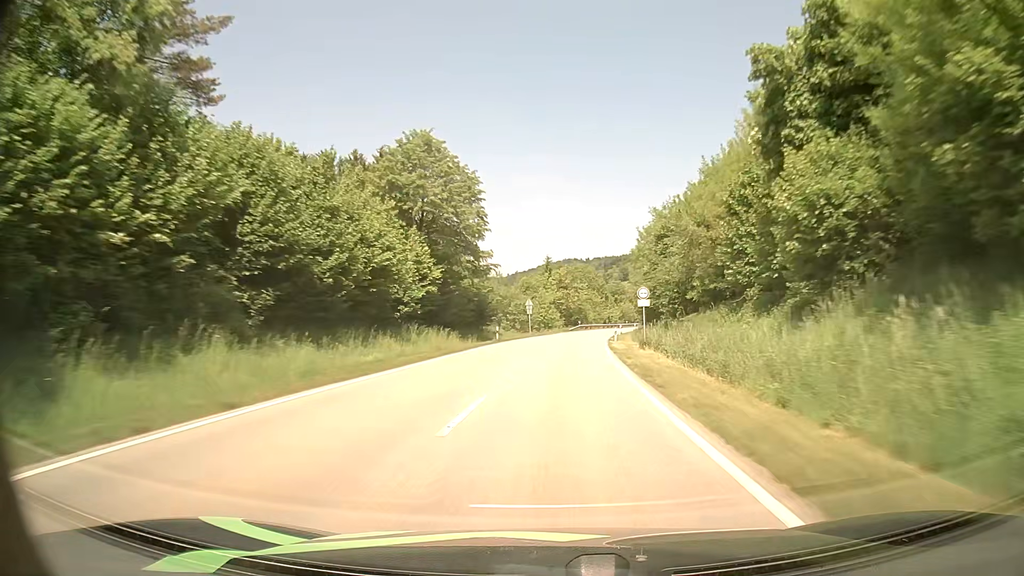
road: secondary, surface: asphalt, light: Day
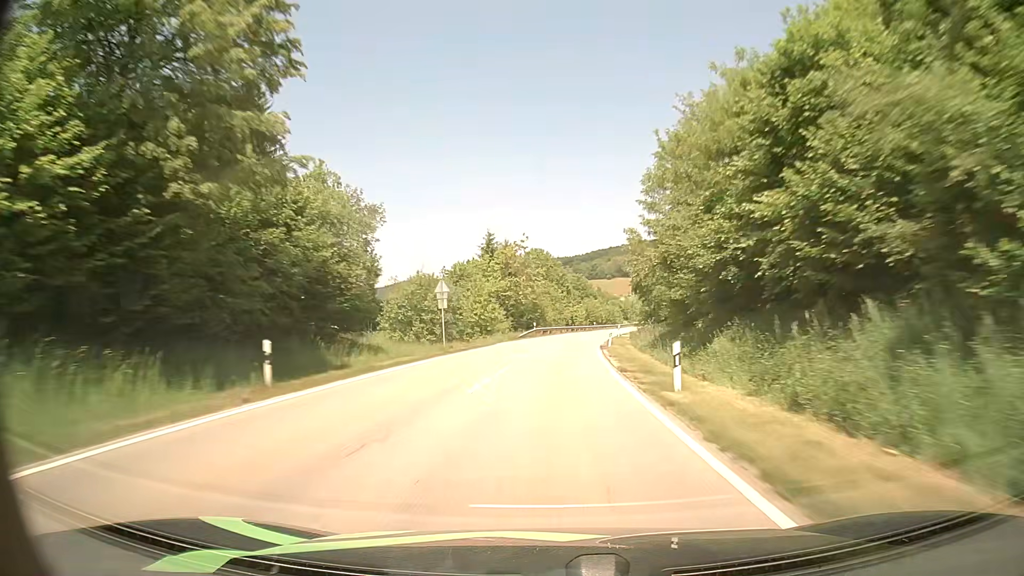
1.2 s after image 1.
(+1.3, +32.5) m; +4°
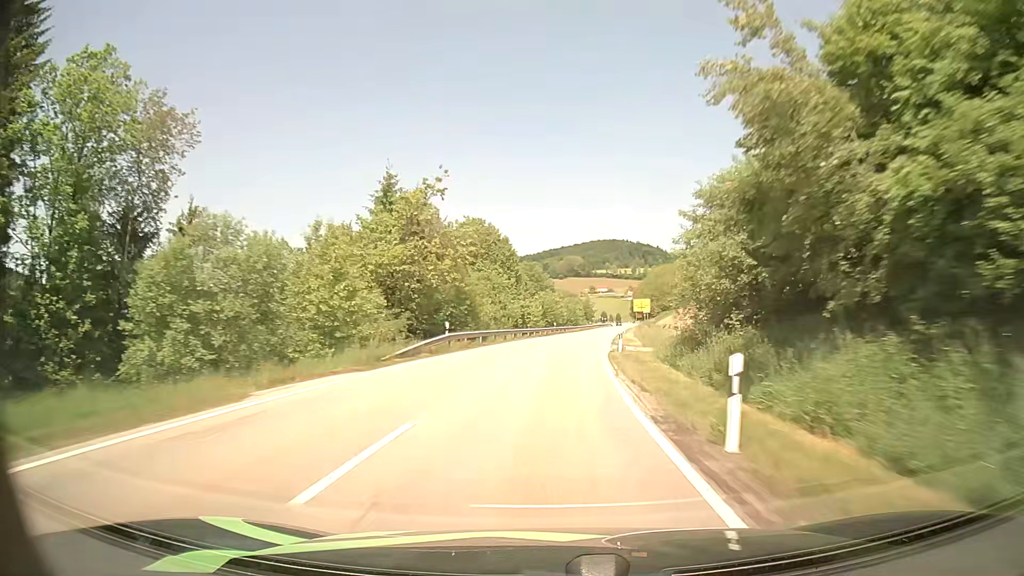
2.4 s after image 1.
(+1.1, +32.5) m; +4°
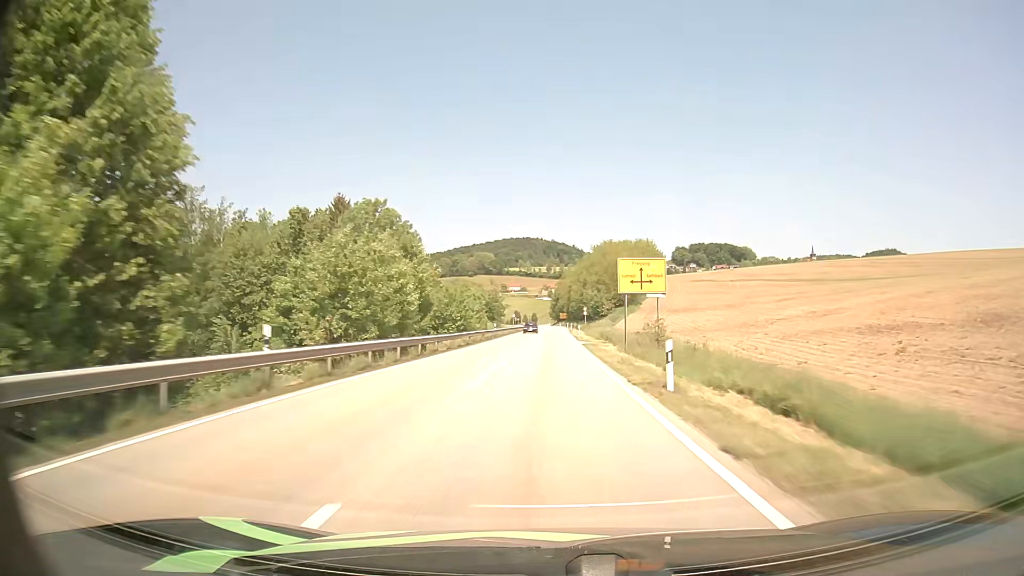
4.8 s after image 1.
(+4.7, +65.0) m; +7°
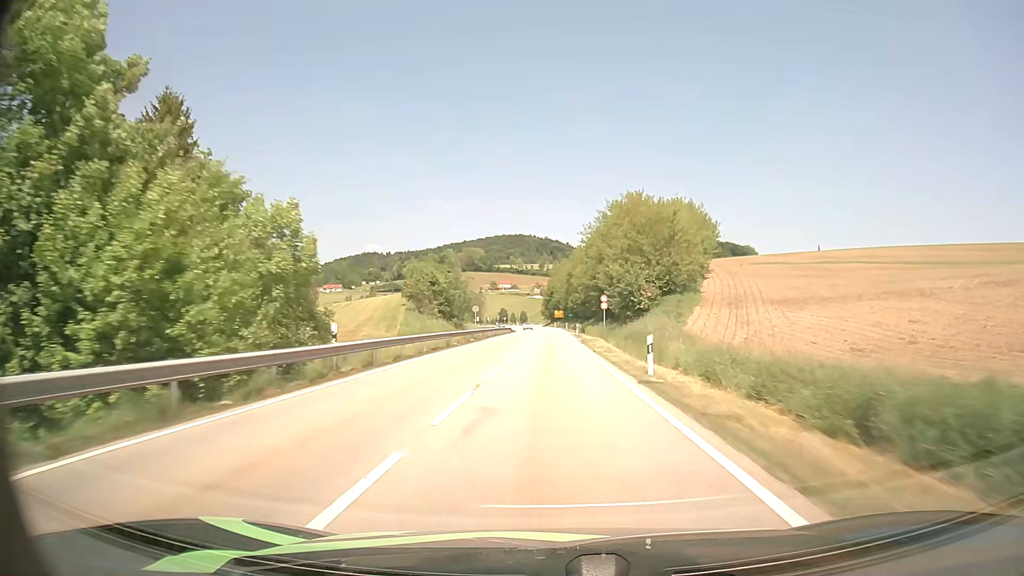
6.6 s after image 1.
(+0.5, +47.3) m; +1°
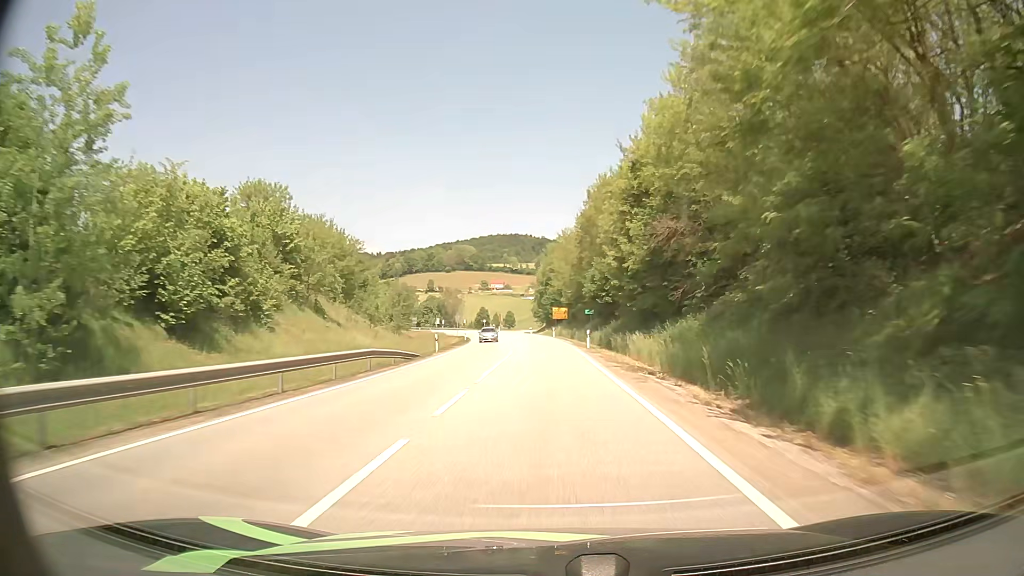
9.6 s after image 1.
(+0.6, +70.4) m; 0°
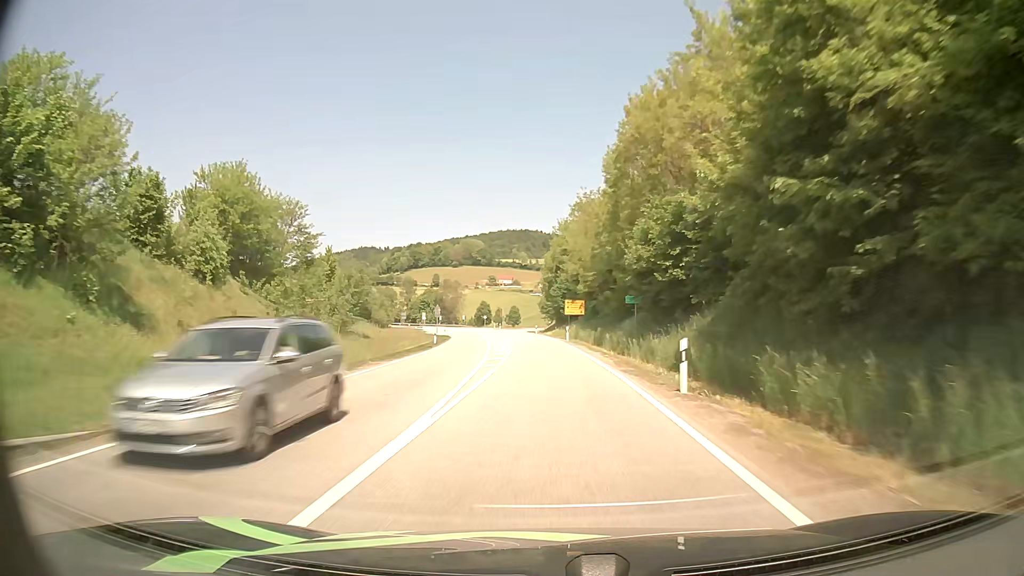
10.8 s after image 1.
(-0.1, +26.4) m; -1°
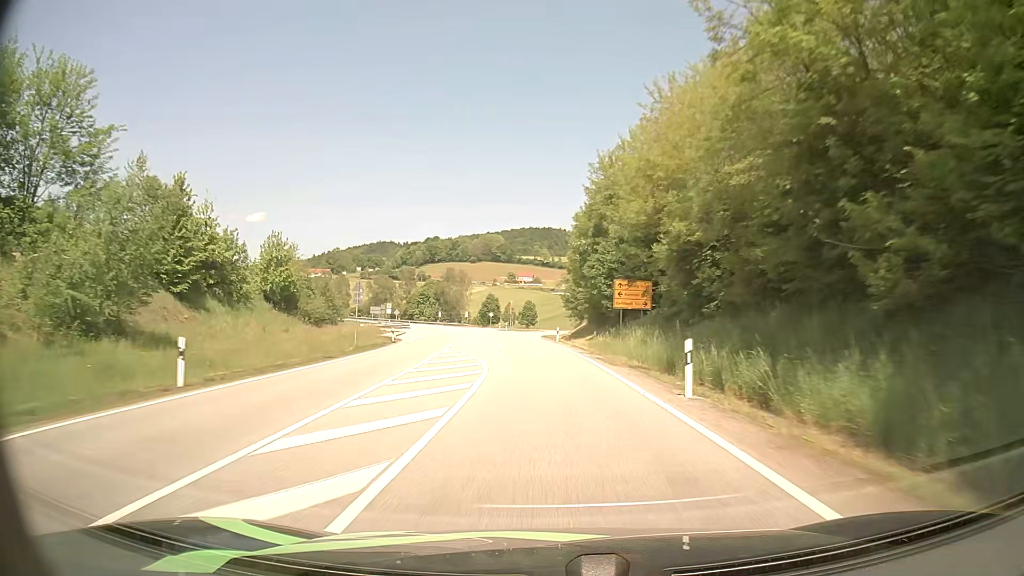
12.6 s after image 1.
(-0.8, +40.2) m; -2°
(0, +10) (0, +20) (-1, +30) (-1, +40) (-2, +50) (-3, +60) (-4, +70) (-6, +80) (-7, +90) (-9, +99) m
